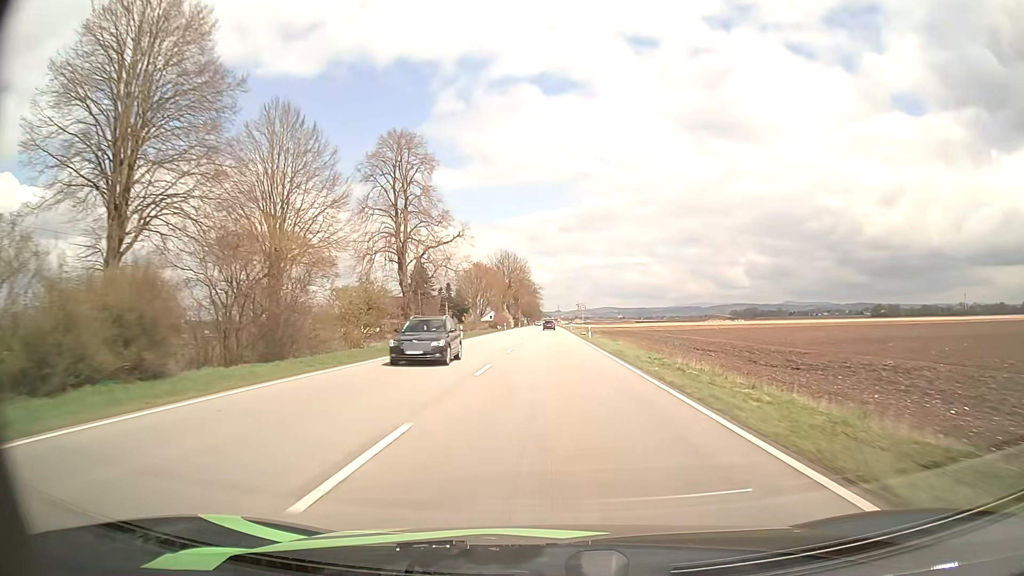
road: primary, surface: asphalt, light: Day
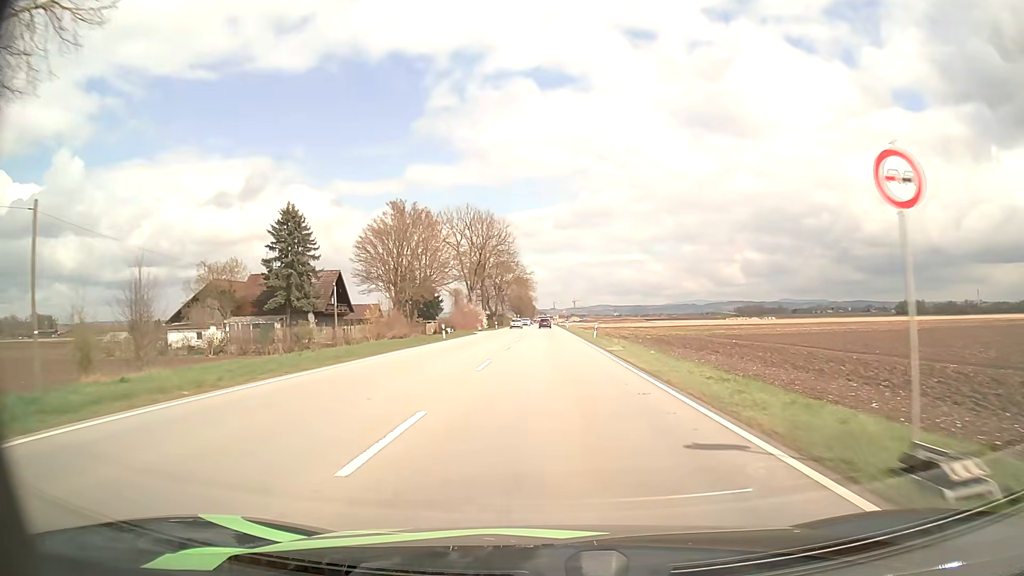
(+0.2, +58.7) m; 0°
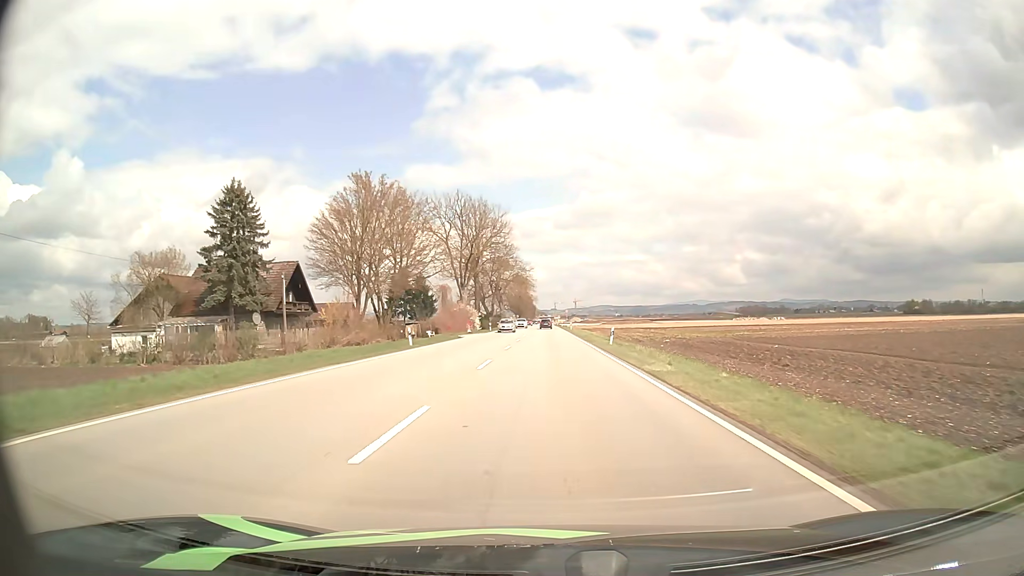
(0.0, +11.3) m; 0°
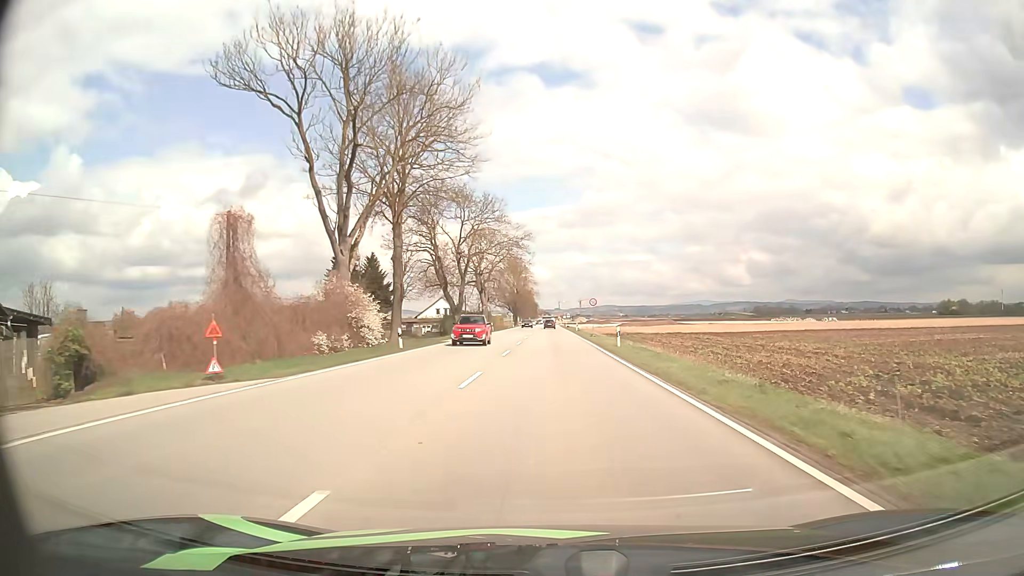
(-0.4, +52.8) m; -1°
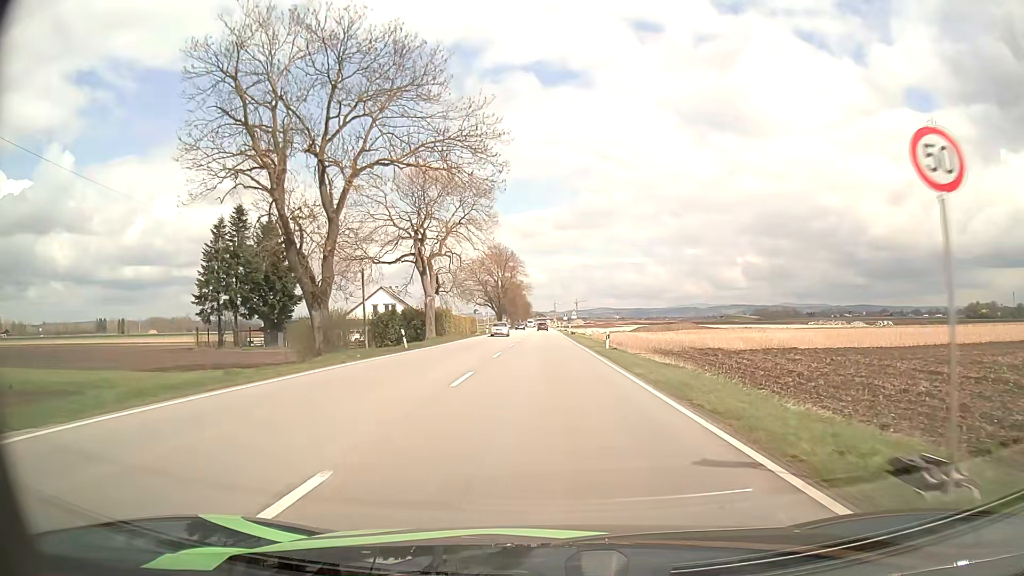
(+0.3, +47.0) m; 0°
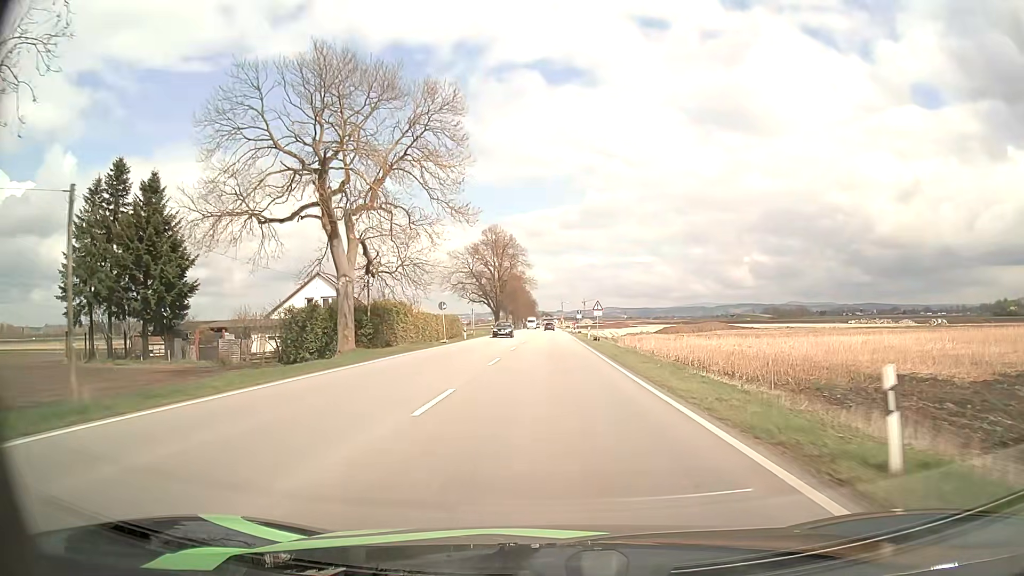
(0.0, +28.1) m; -1°
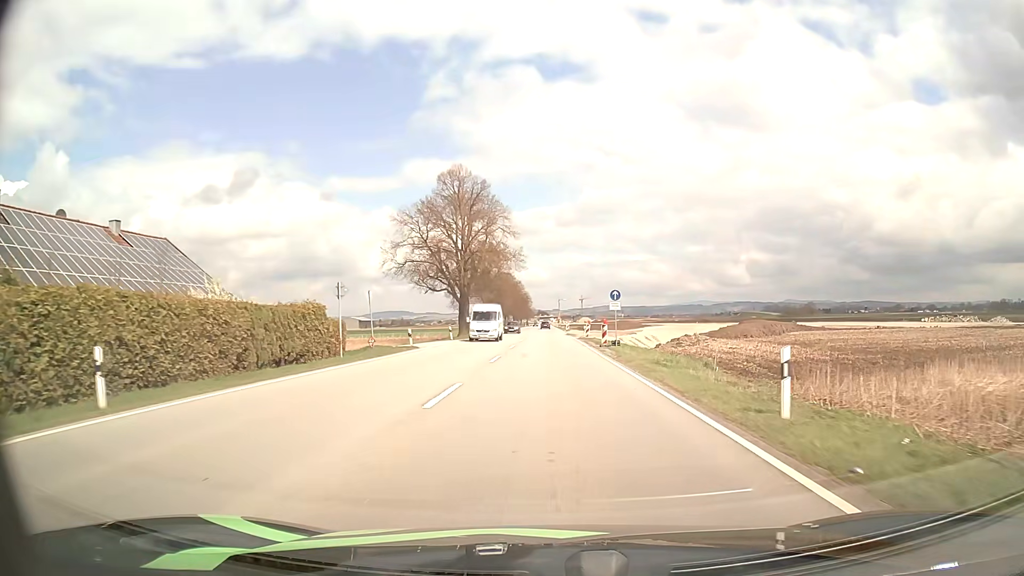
(+0.1, +47.3) m; +1°
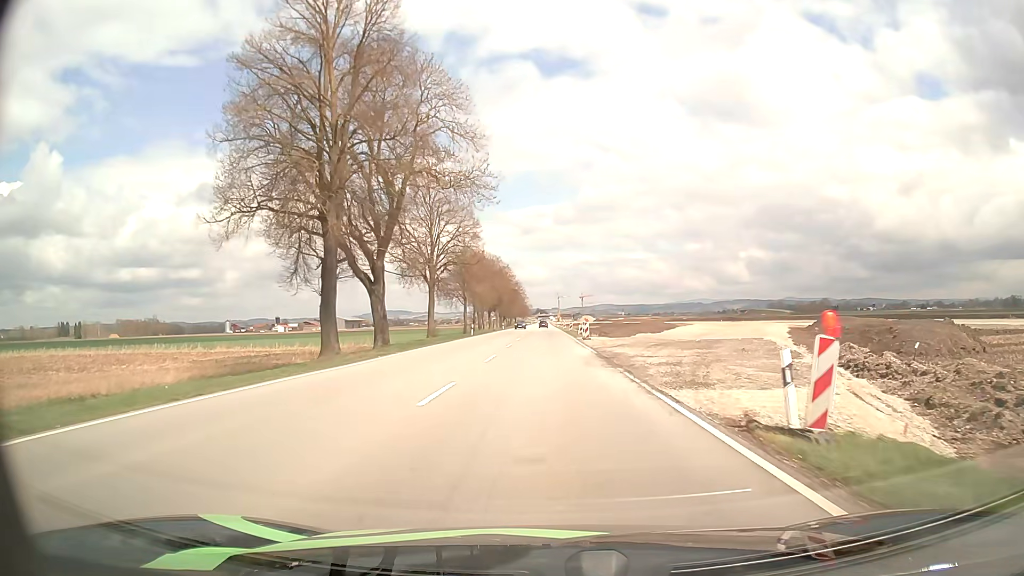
(-0.1, +47.6) m; 0°
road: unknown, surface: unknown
(0, +10) (0, +20) (0, +30) (0, +40) (0, +50) (0, +60) (-1, +70) (-1, +80) (-1, +90) (-1, +100) m
